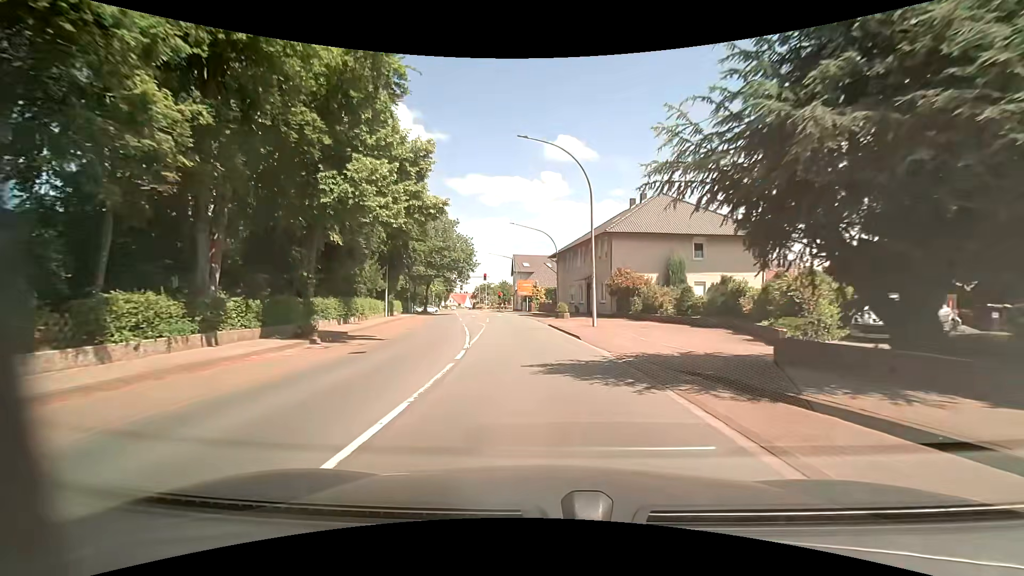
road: primary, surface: asphalt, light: Day
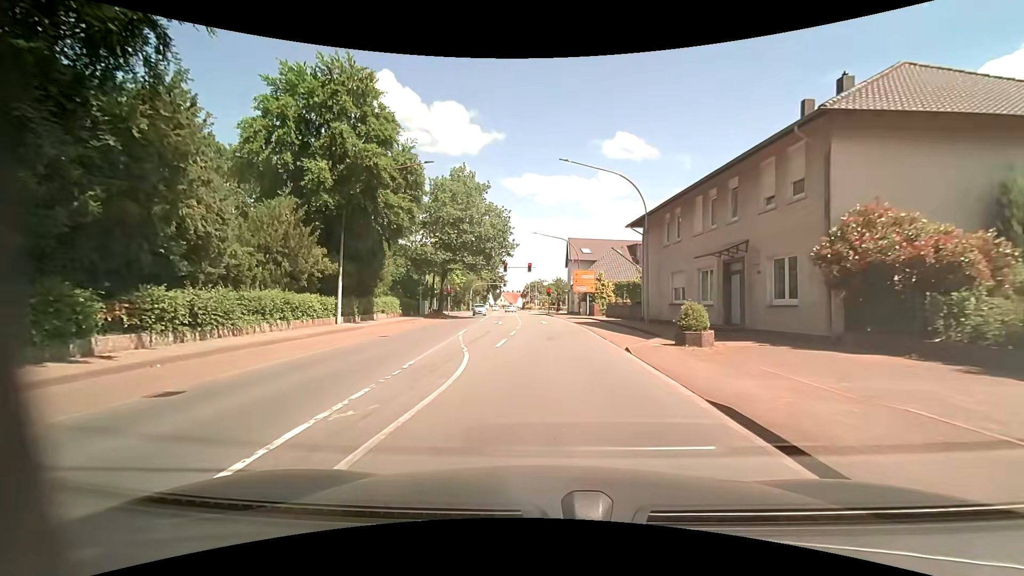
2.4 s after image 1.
(-0.8, +23.5) m; -6°
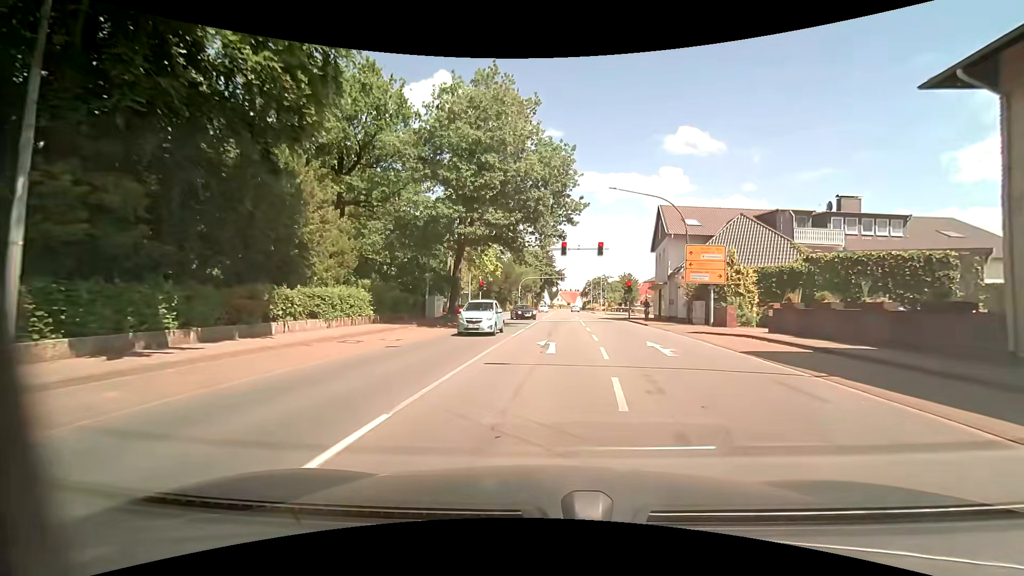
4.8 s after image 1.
(-1.7, +21.6) m; -7°
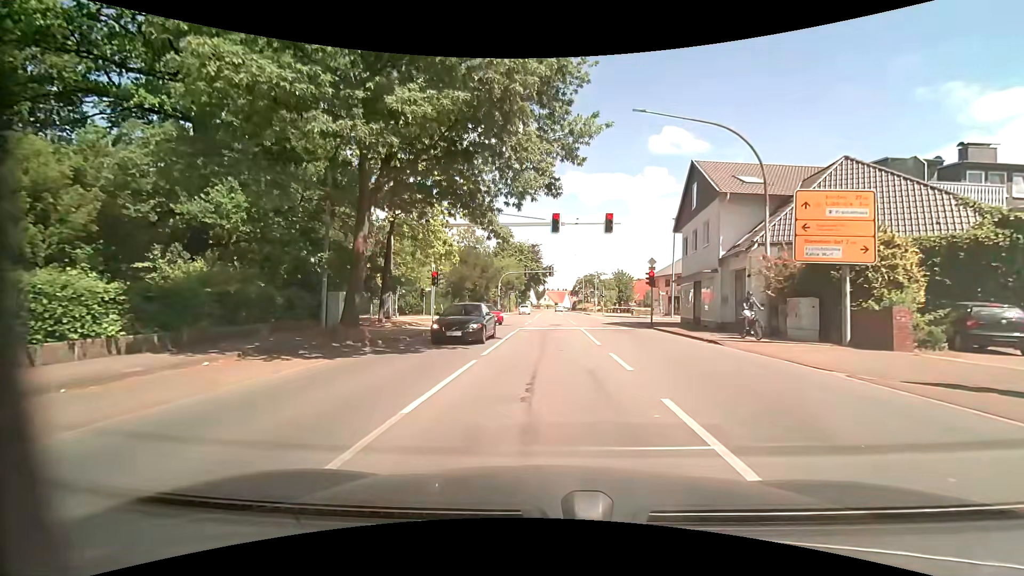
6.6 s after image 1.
(+0.2, +14.4) m; +2°
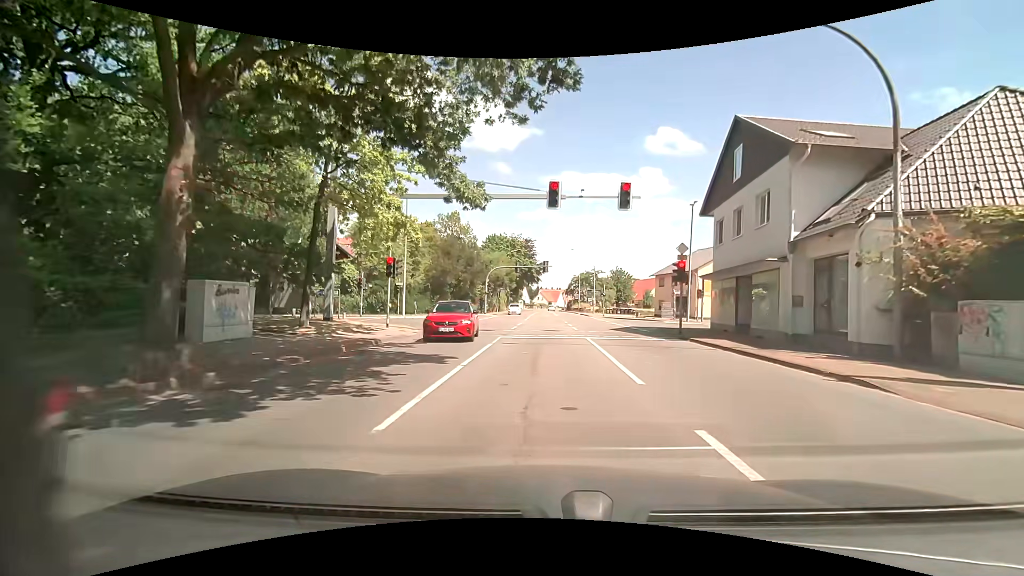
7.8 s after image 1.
(0.0, +7.8) m; 0°
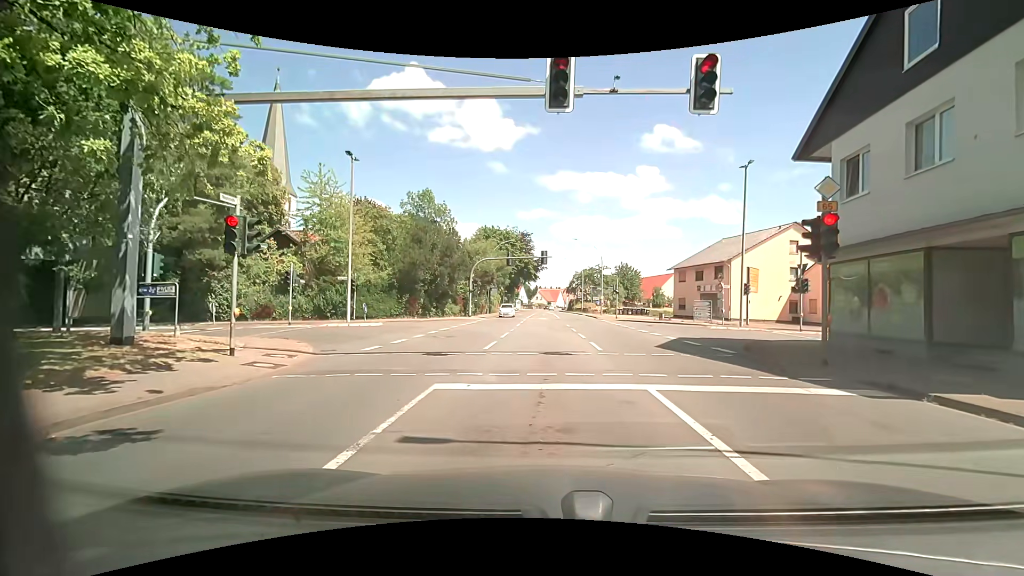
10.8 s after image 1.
(+0.1, +11.3) m; +2°
